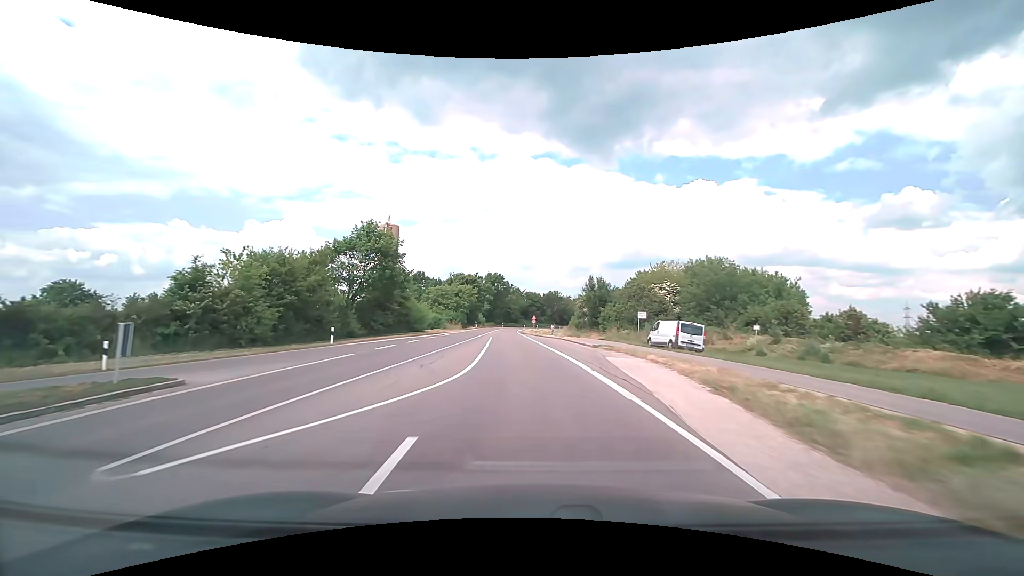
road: tertiary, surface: asphalt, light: Day
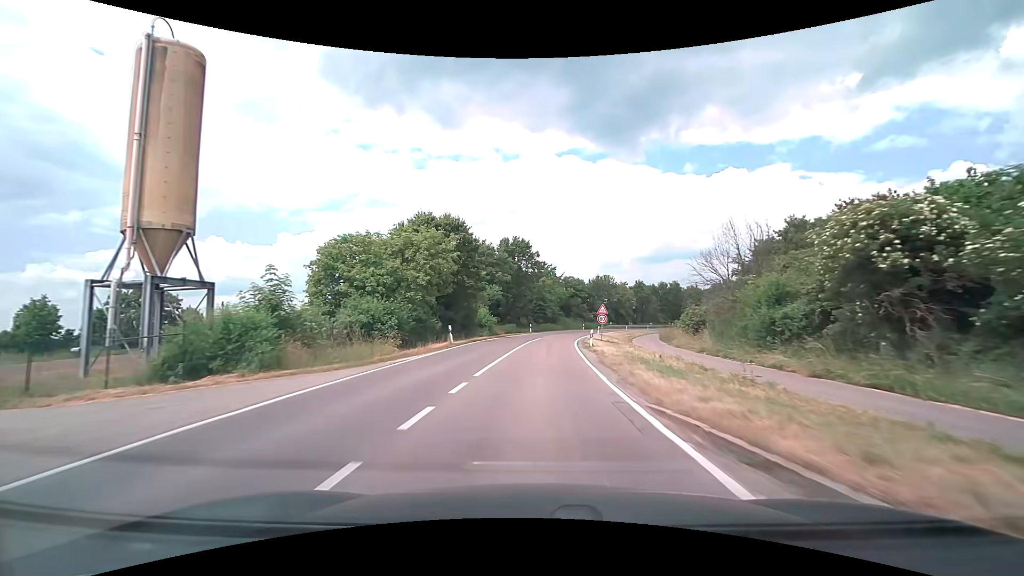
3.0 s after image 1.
(-3.4, +52.4) m; -4°
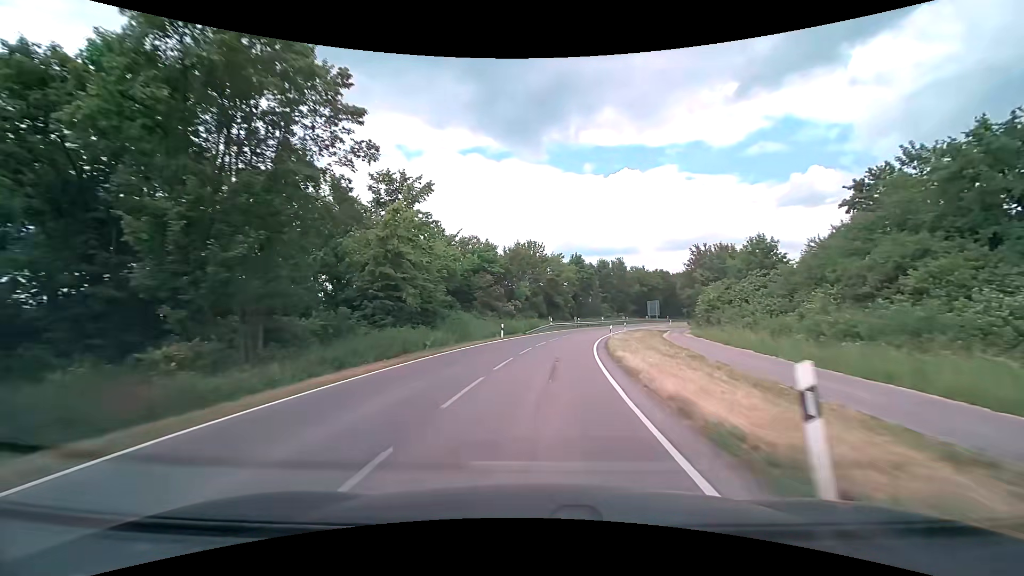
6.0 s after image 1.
(+3.4, +52.0) m; +10°
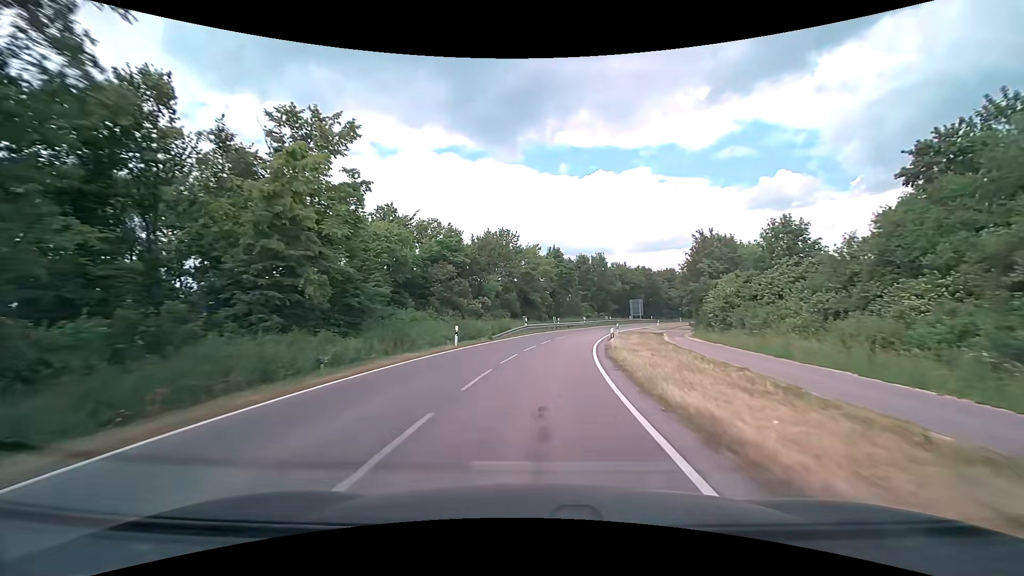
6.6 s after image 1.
(+0.2, +10.2) m; +3°
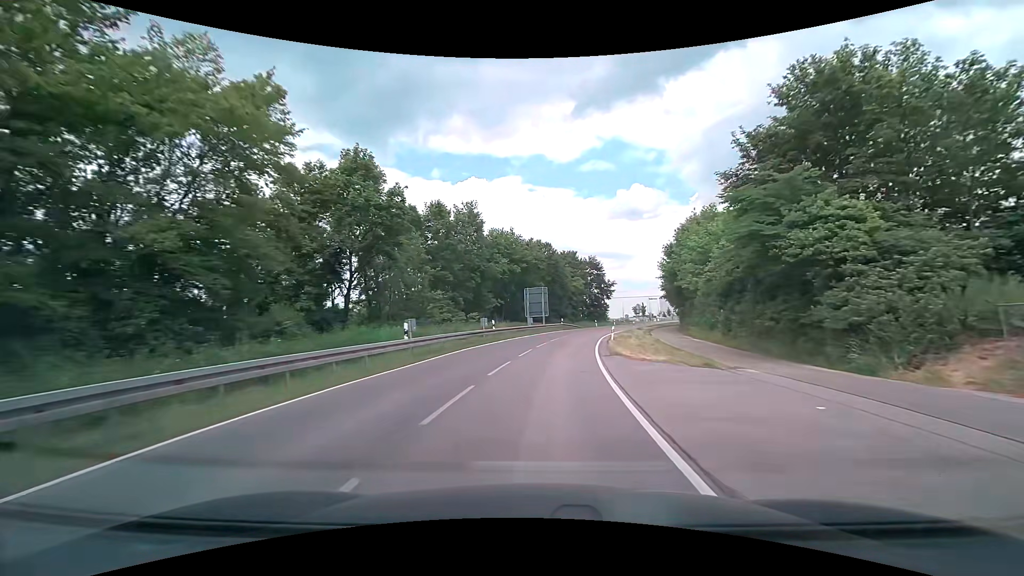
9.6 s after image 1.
(+6.4, +50.1) m; +15°
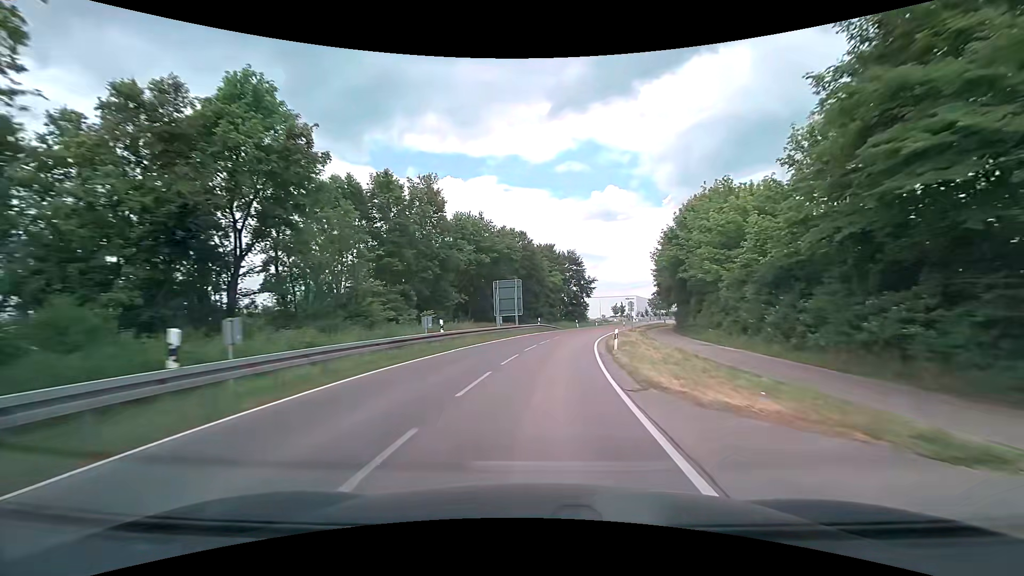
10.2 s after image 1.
(+0.3, +10.2) m; +3°
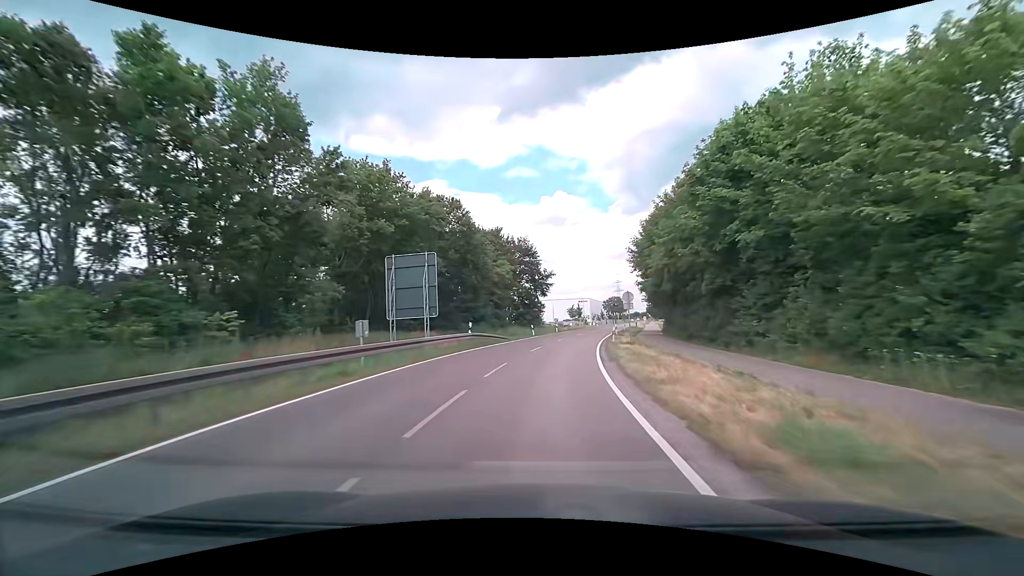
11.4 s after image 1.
(+1.1, +20.5) m; +6°
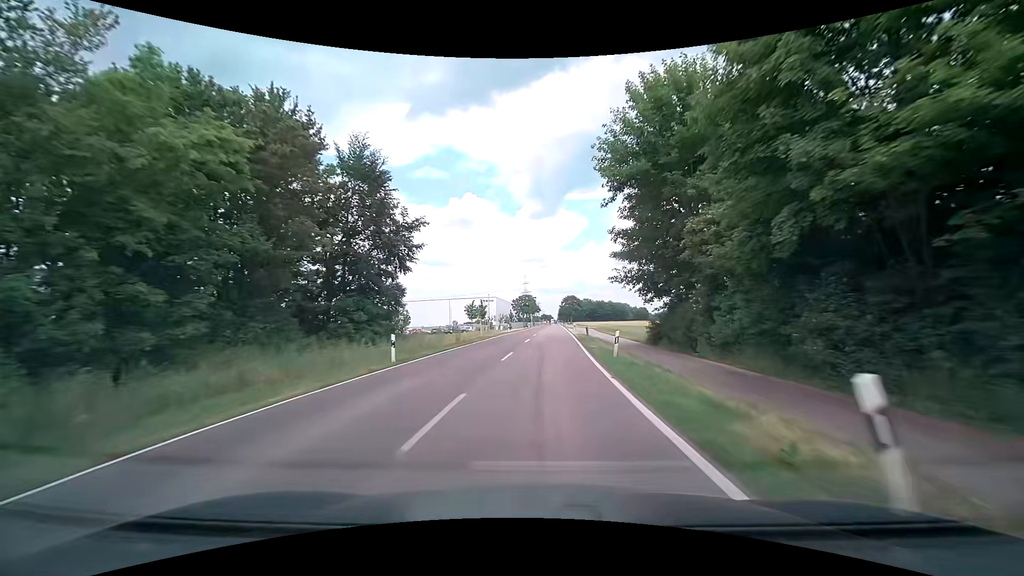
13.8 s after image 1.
(+4.1, +41.3) m; +11°
(0, +10) (+1, +20) (+1, +30) (+1, +40) (+2, +50) (+2, +60) (+3, +70) (+3, +80) (+4, +90) (+4, +100) m
